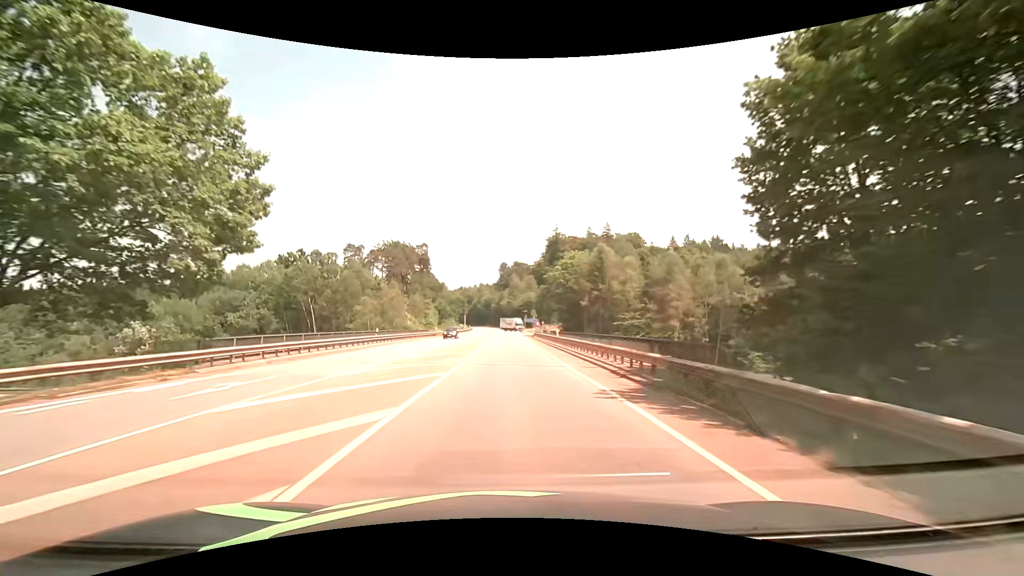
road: secondary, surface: asphalt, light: Day
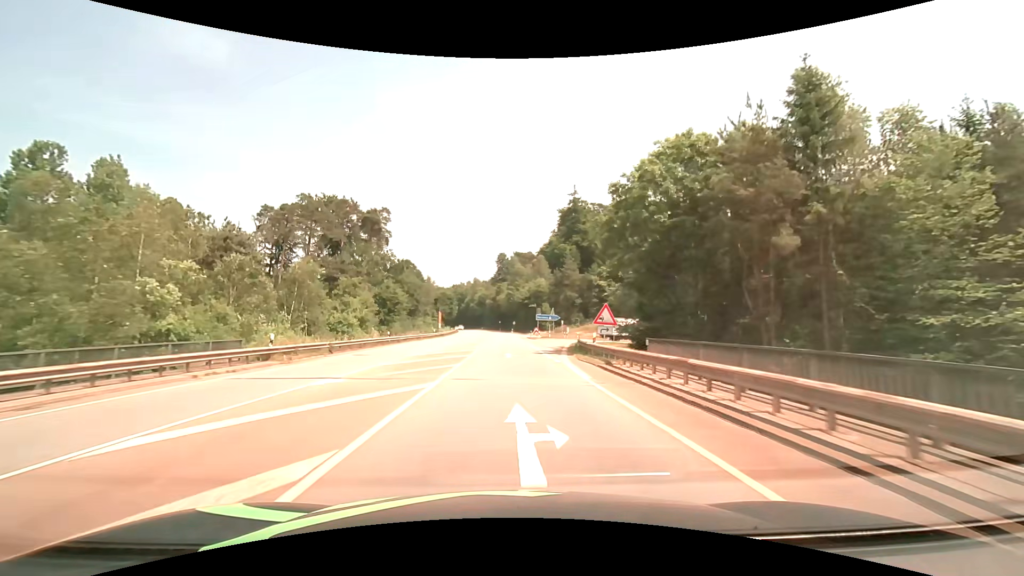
(-0.1, +53.7) m; 0°
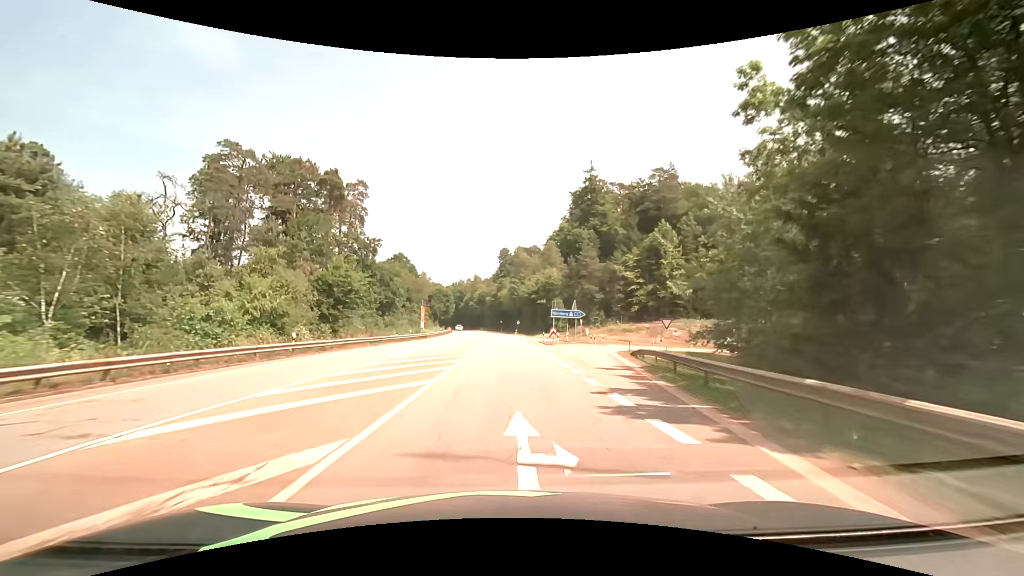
(0.0, +21.4) m; 0°
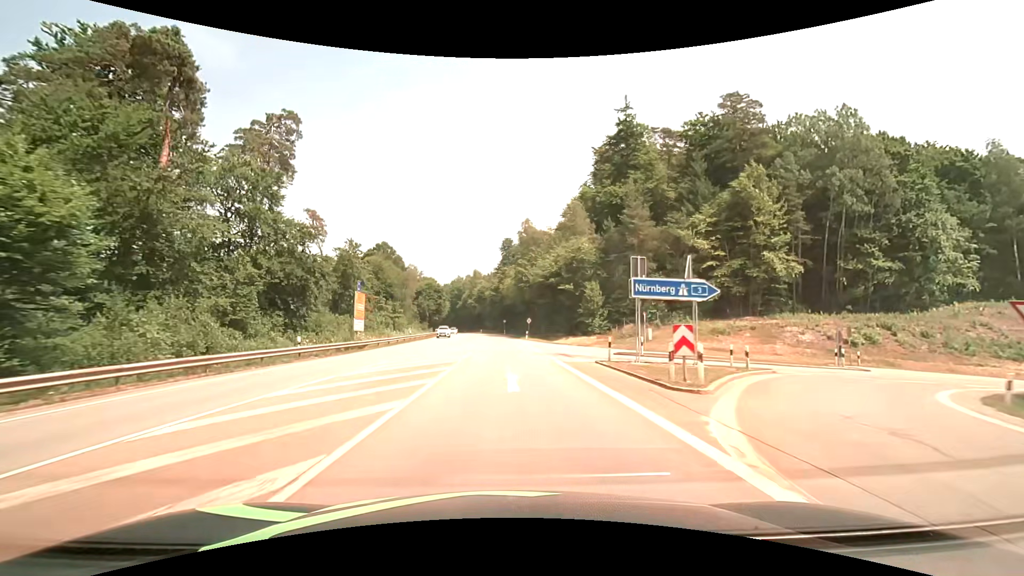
(-0.2, +32.1) m; -1°
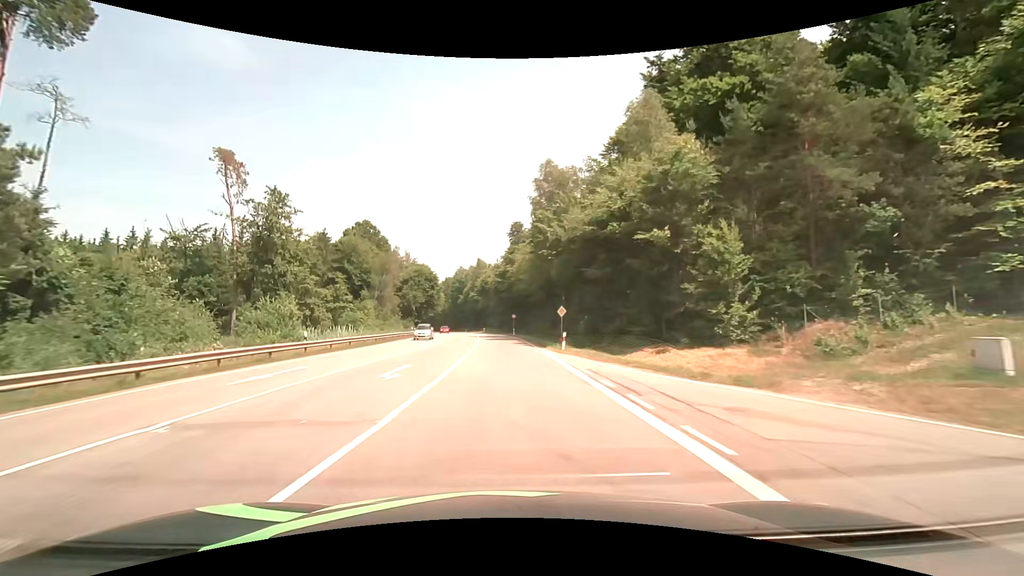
(-0.3, +32.1) m; -1°
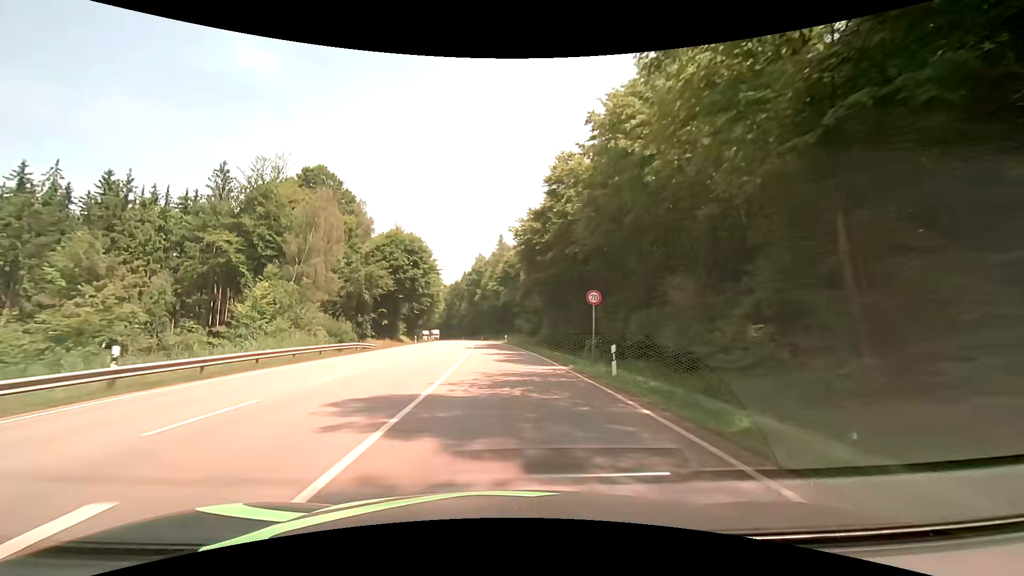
(-1.2, +53.6) m; -3°
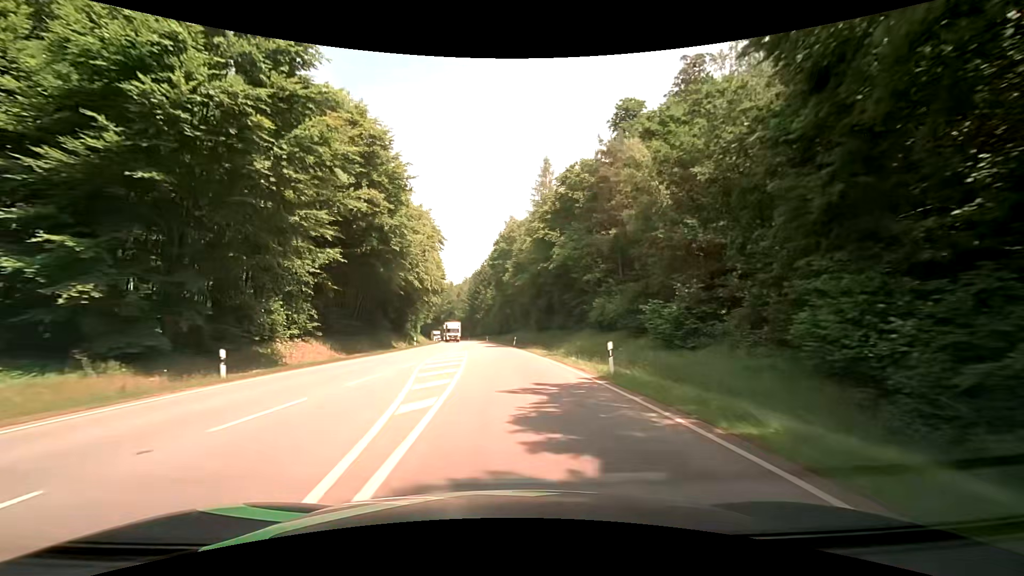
(-2.1, +53.7) m; -4°
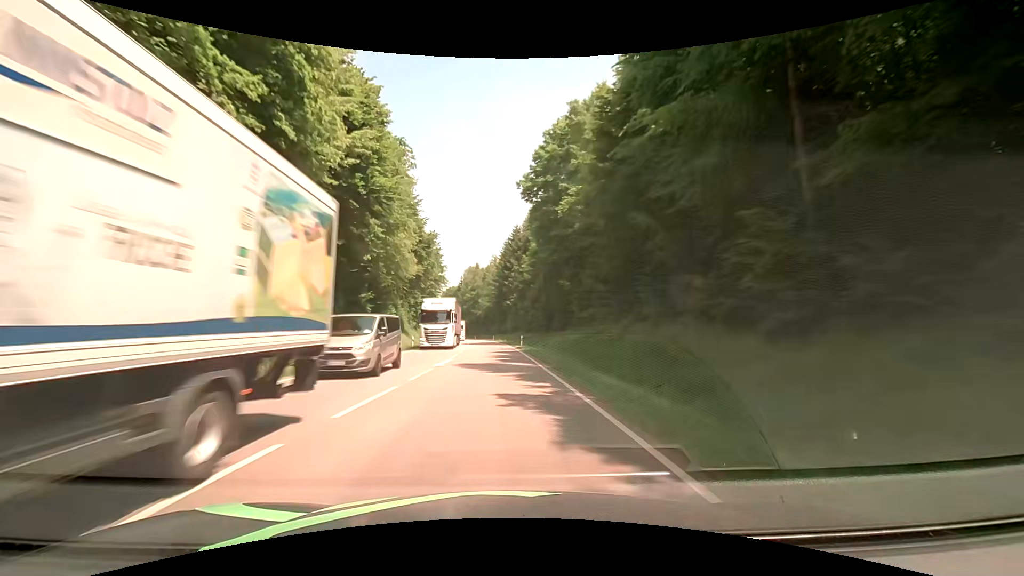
(-1.6, +54.1) m; -3°
(0, +10) (-1, +20) (-1, +30) (-2, +40) (-2, +50) (-3, +60) (-4, +70) (-5, +80) (-6, +90) (-7, +100) m
